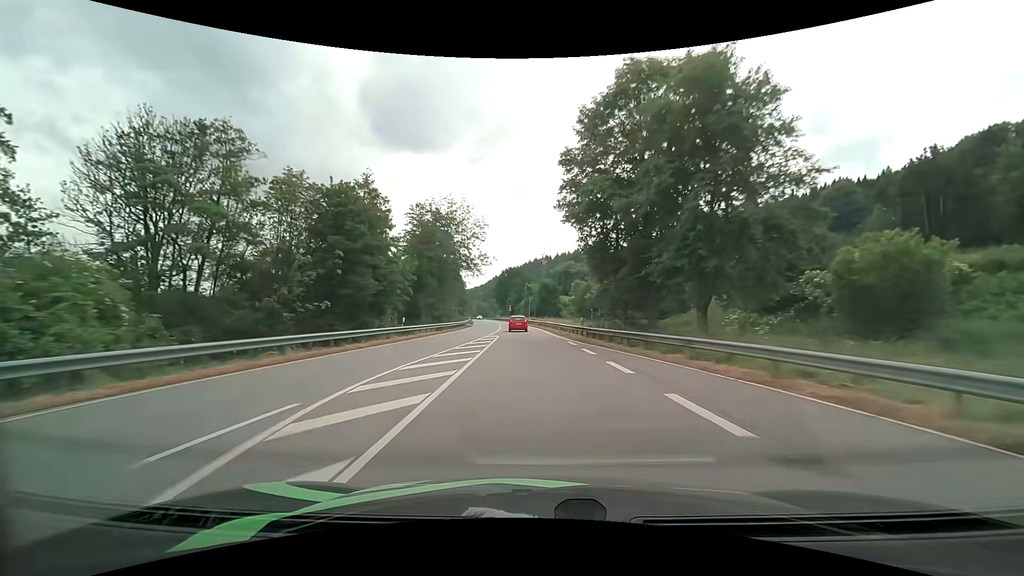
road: primary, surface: asphalt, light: Day
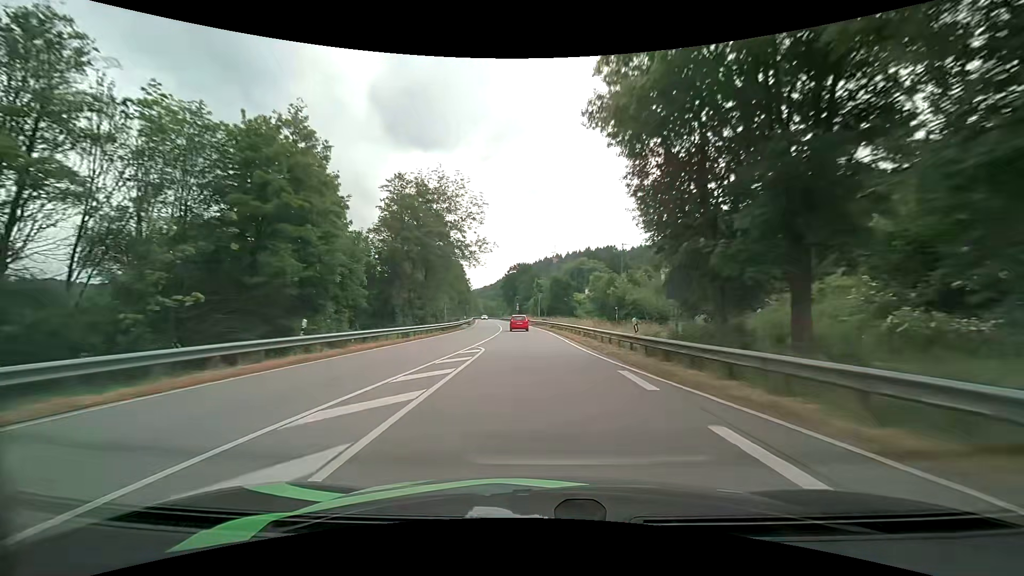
(-0.1, +14.6) m; -1°
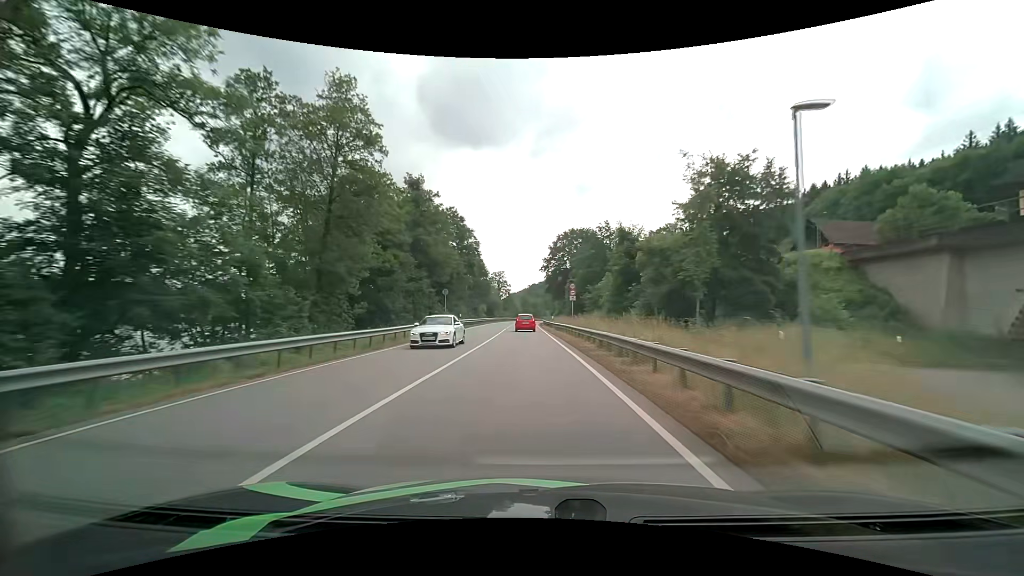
(-3.2, +73.4) m; -6°
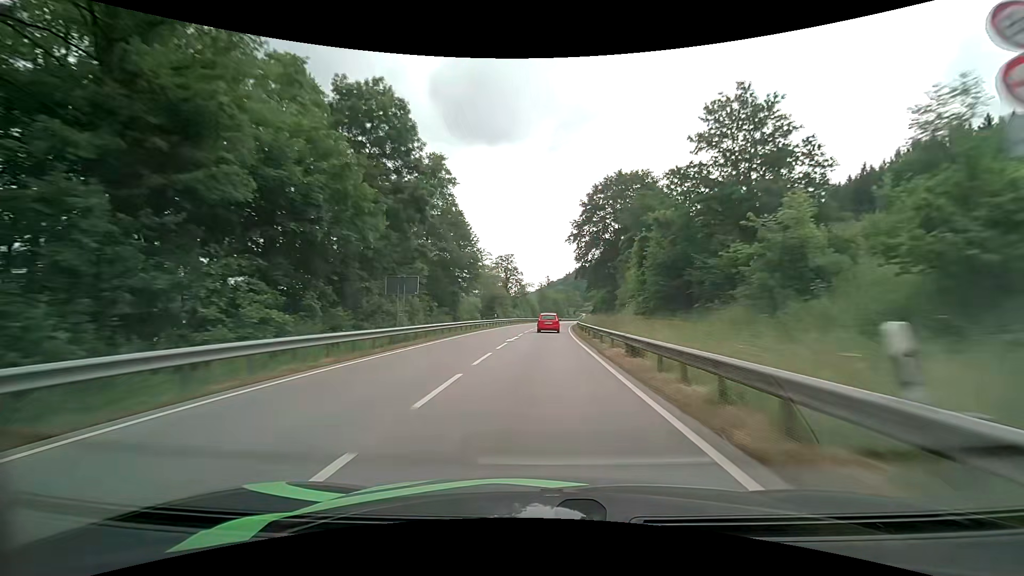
(-1.3, +43.4) m; -2°
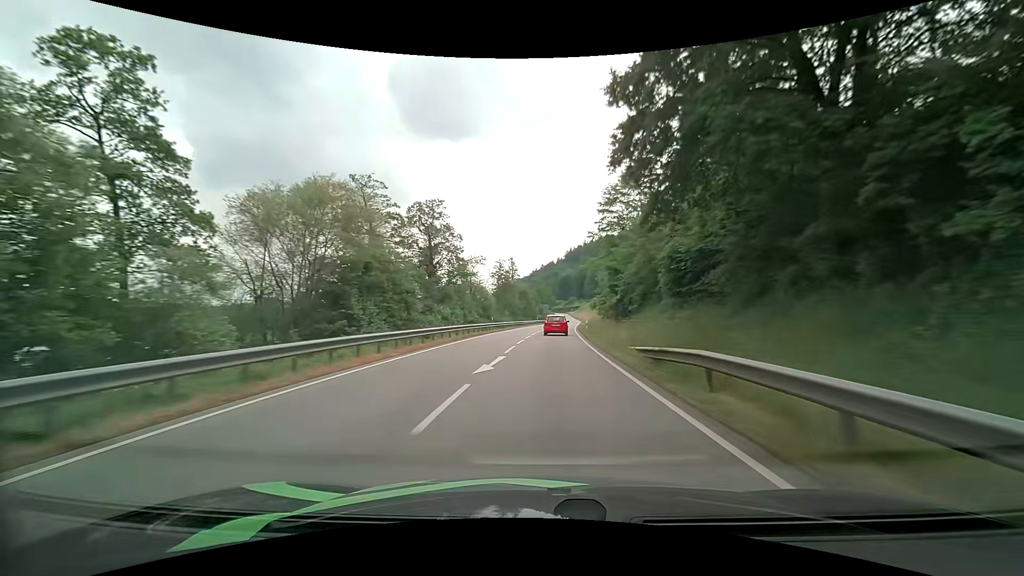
(+1.1, +54.7) m; +4°
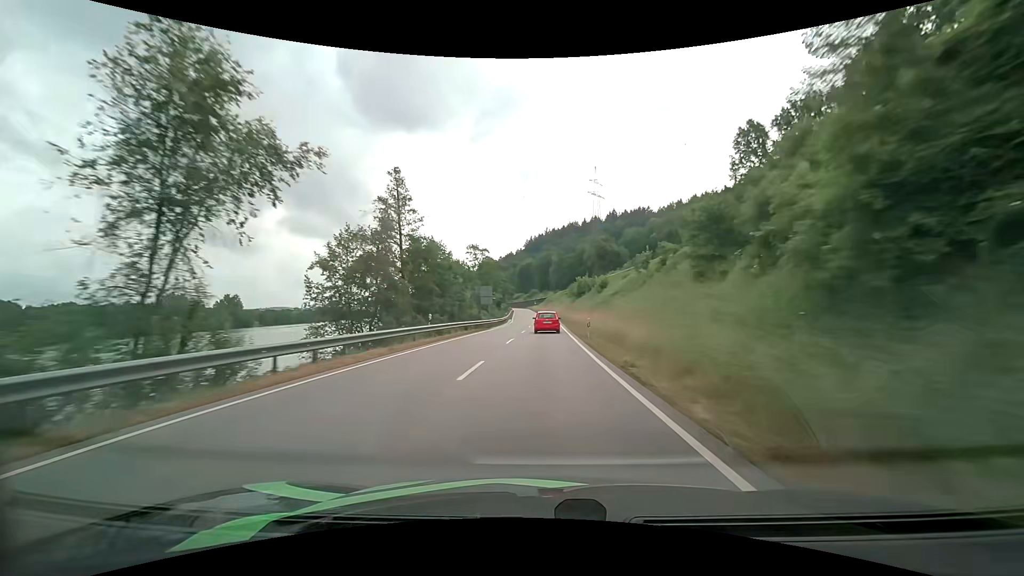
(+3.2, +68.1) m; +5°
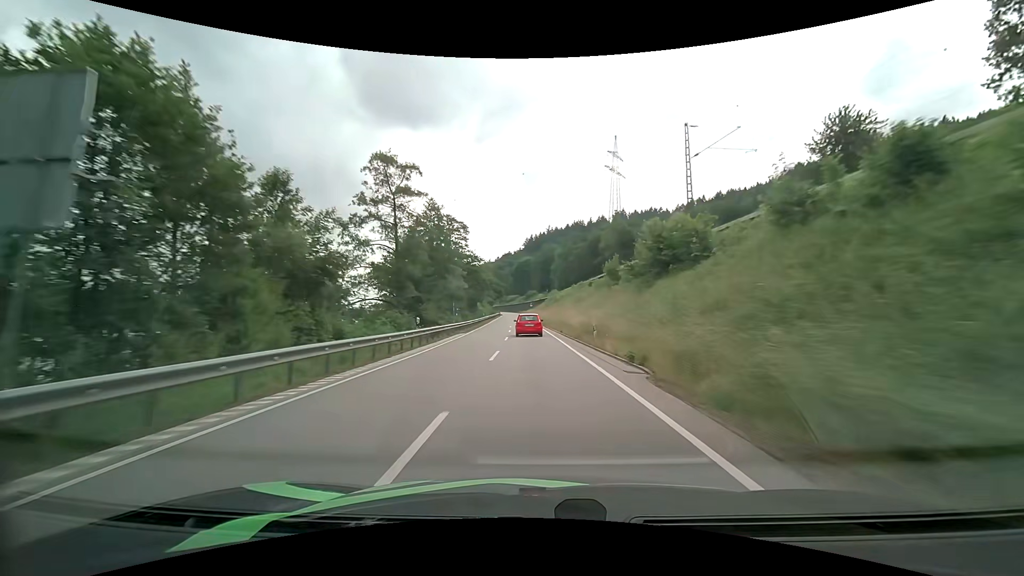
(+0.6, +54.9) m; 0°
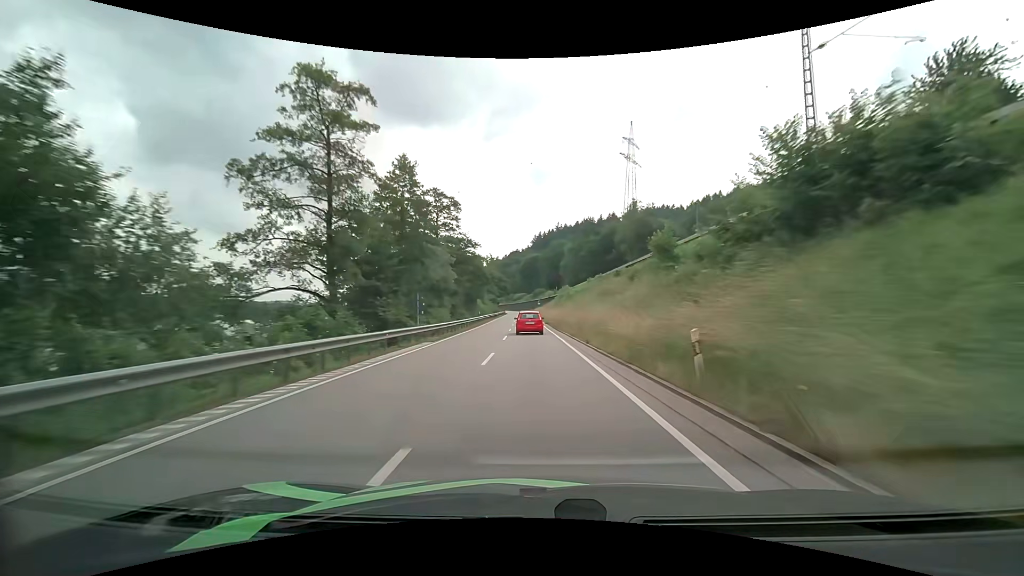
(-0.1, +13.9) m; -1°
(0, +10) (0, +20) (0, +30) (-1, +40) (-1, +50) (-1, +60) (-2, +70) (-2, +80) (-3, +90) (-3, +100) m
